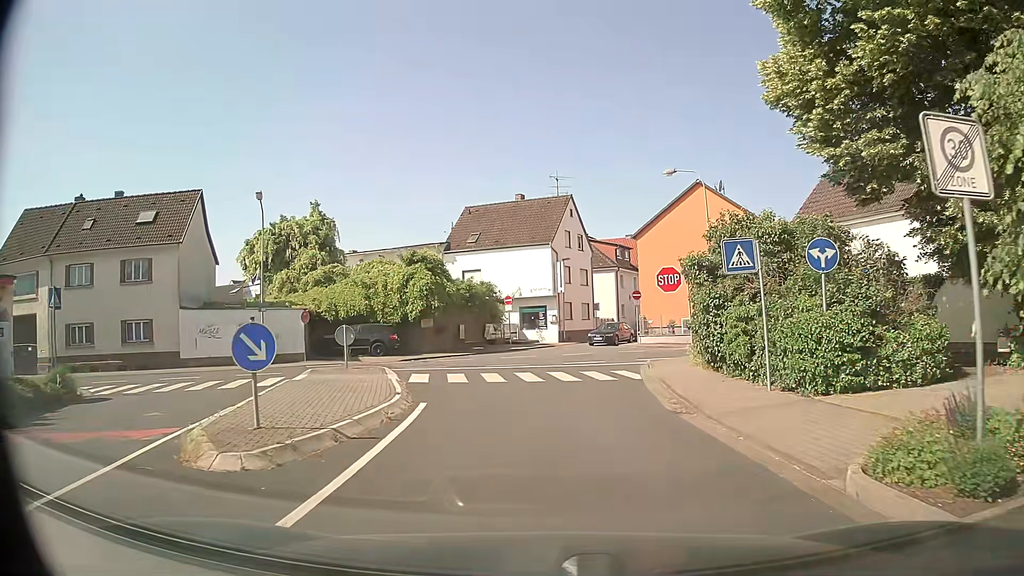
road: residential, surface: asphalt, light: Day
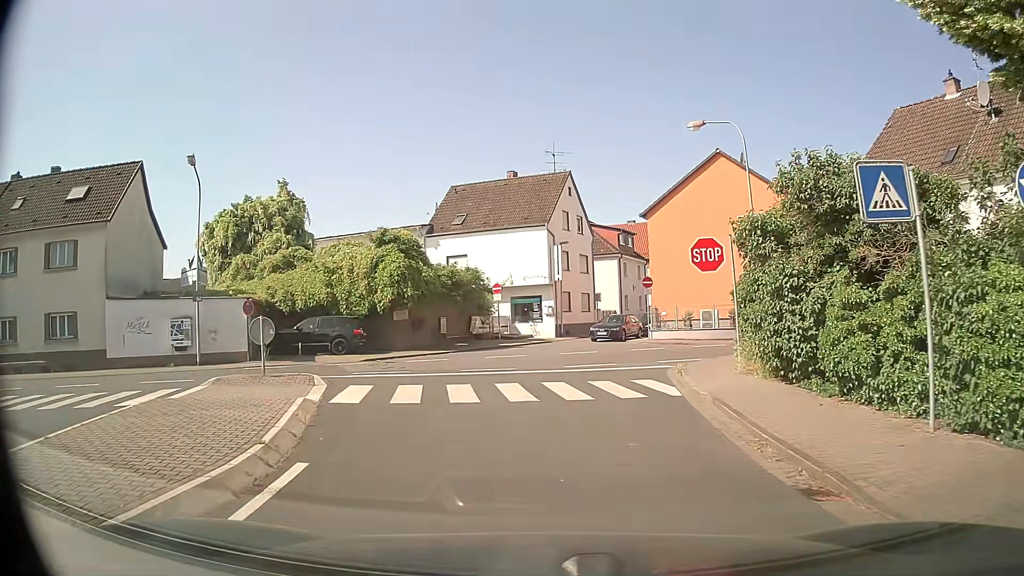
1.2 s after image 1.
(0.0, +6.0) m; -1°
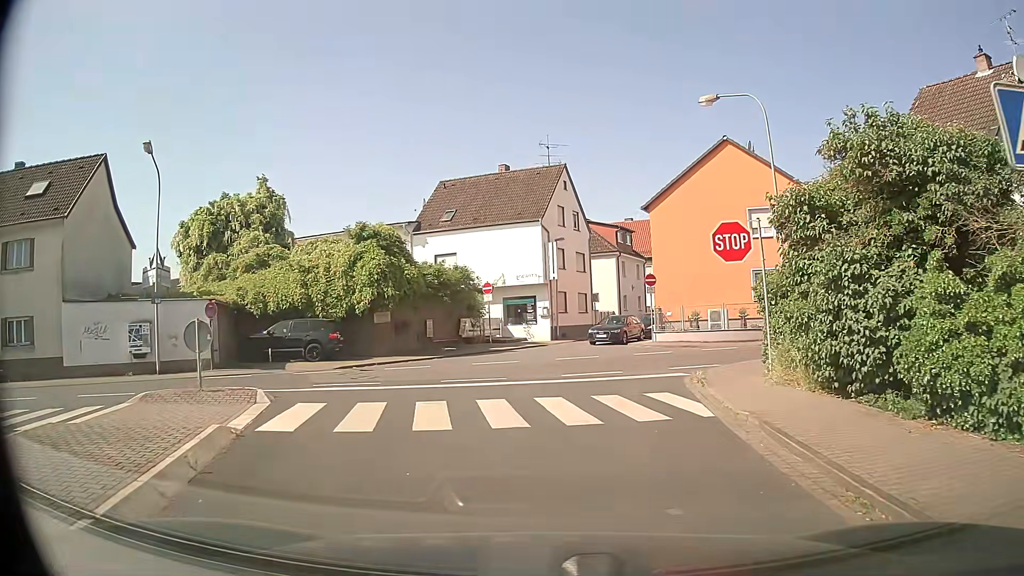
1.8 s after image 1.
(+0.1, +2.7) m; +1°
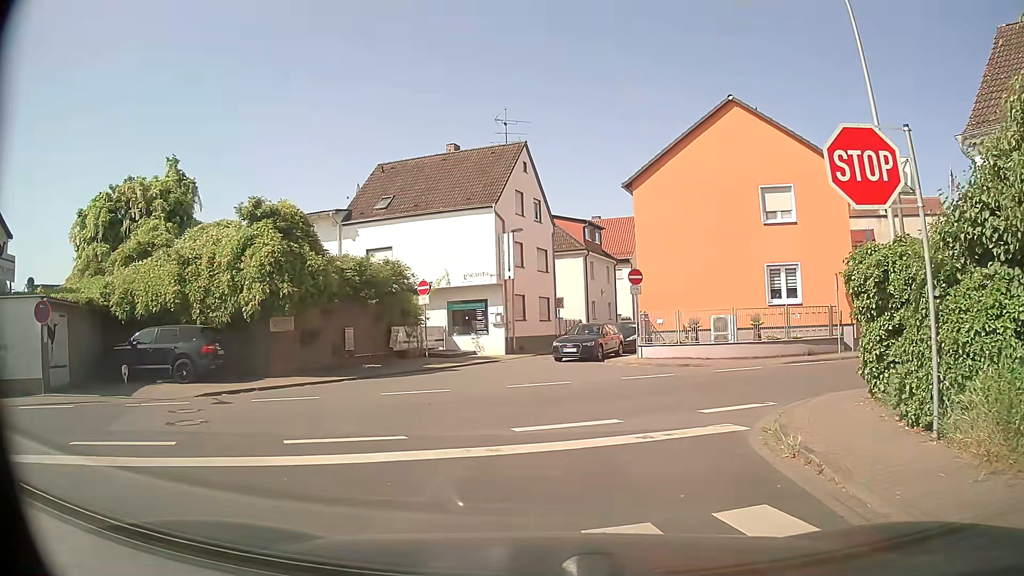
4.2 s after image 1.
(+0.3, +7.4) m; +5°
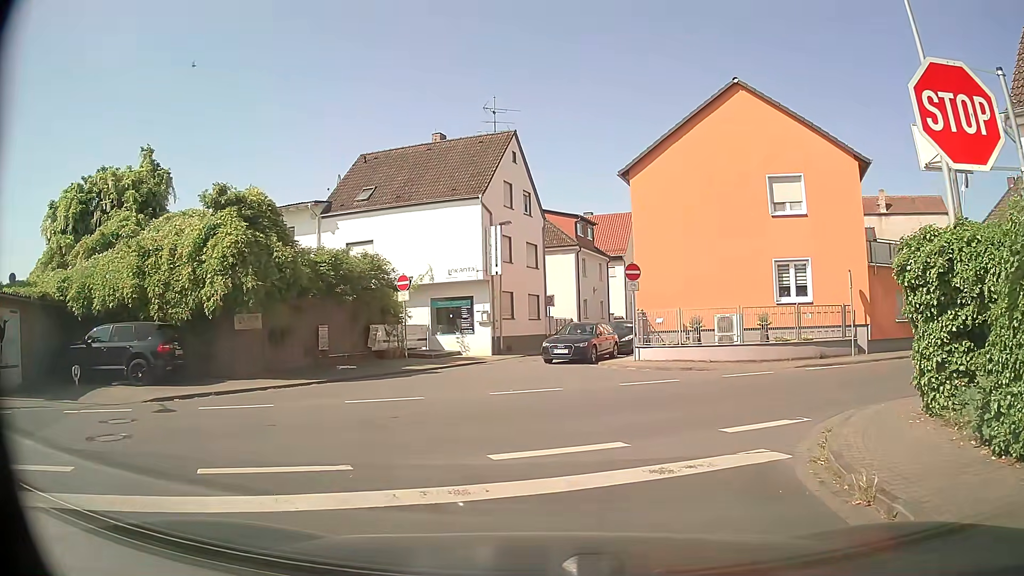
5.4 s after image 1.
(0.0, +1.9) m; 0°
